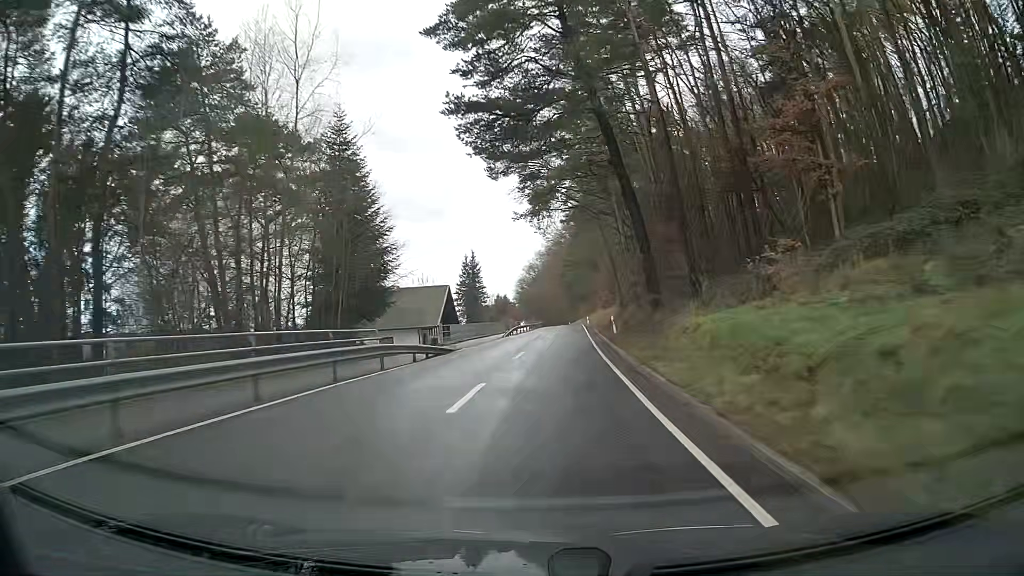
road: secondary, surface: asphalt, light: Day
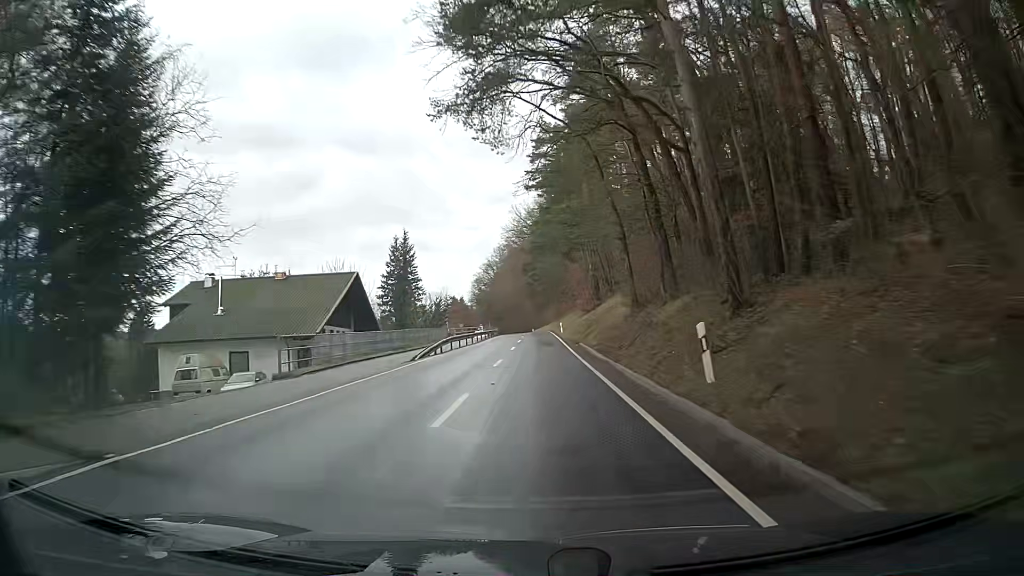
(+0.7, +24.9) m; +3°
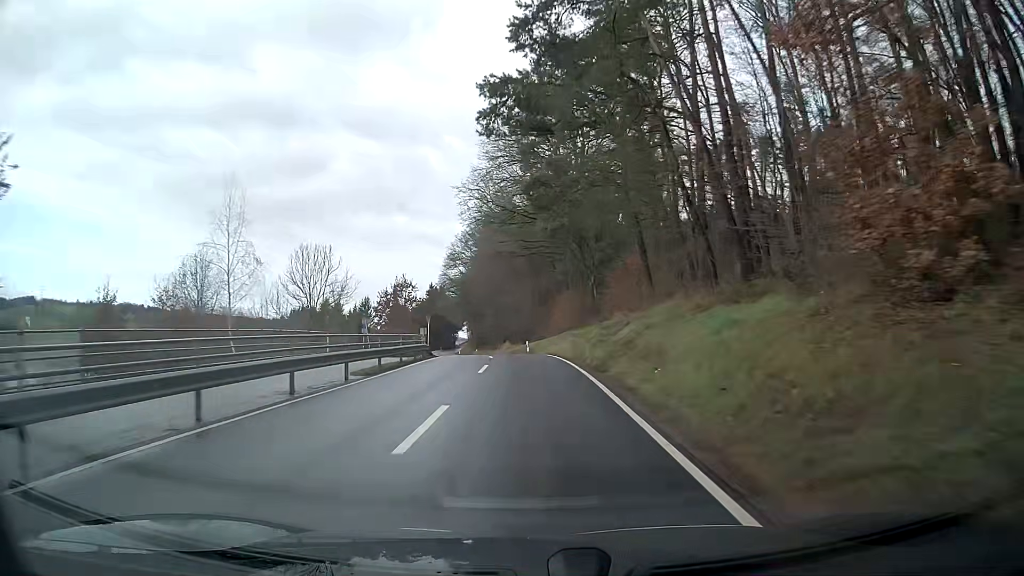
(+0.1, +61.7) m; -1°
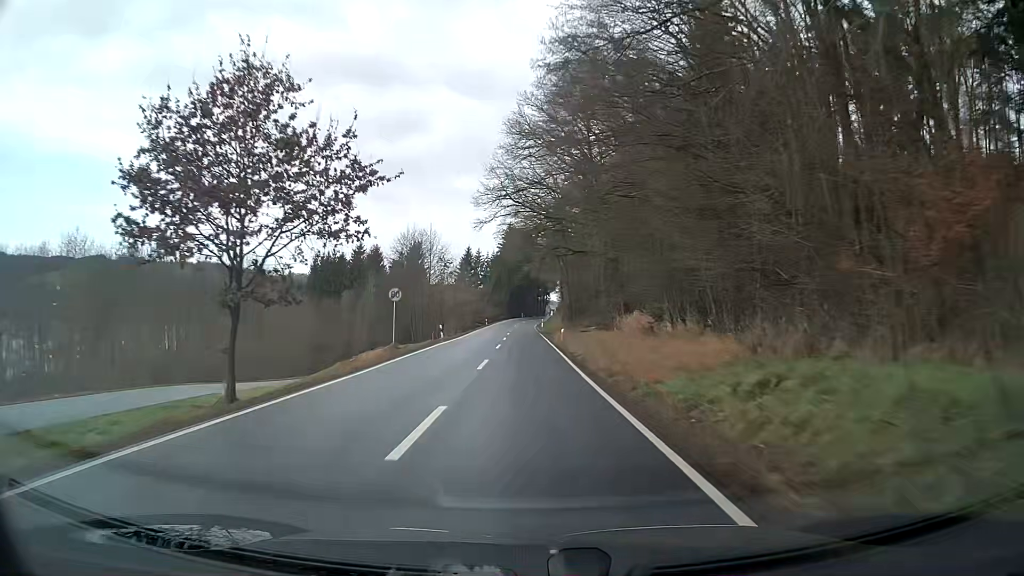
(-4.1, +60.5) m; -8°
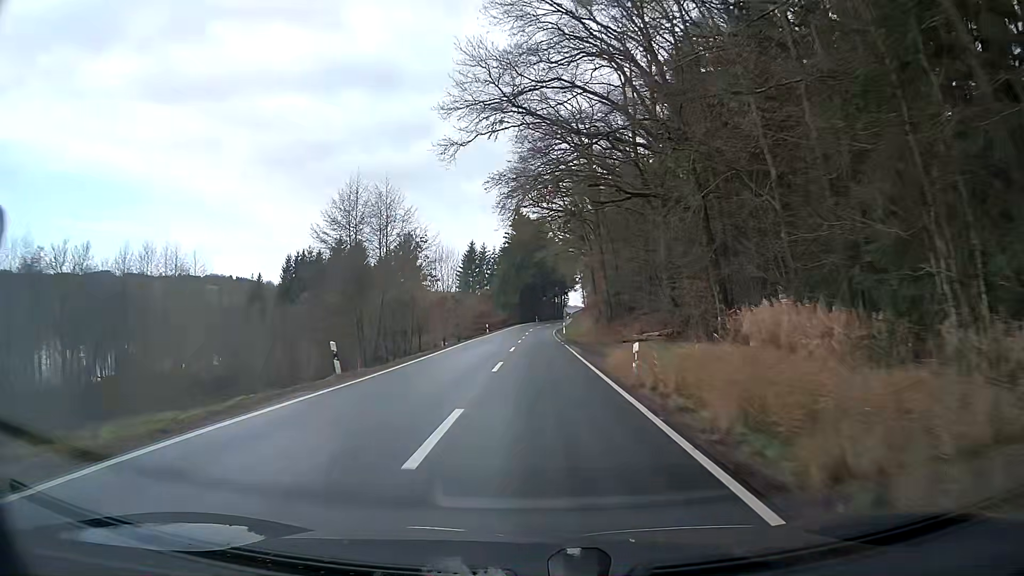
(-0.3, +24.5) m; -1°
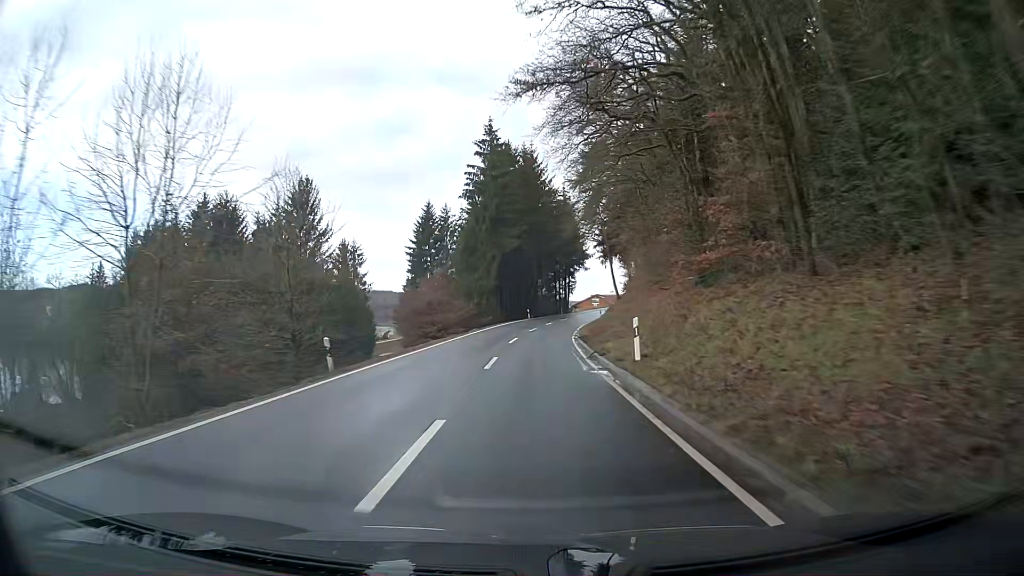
(+0.1, +49.4) m; +1°
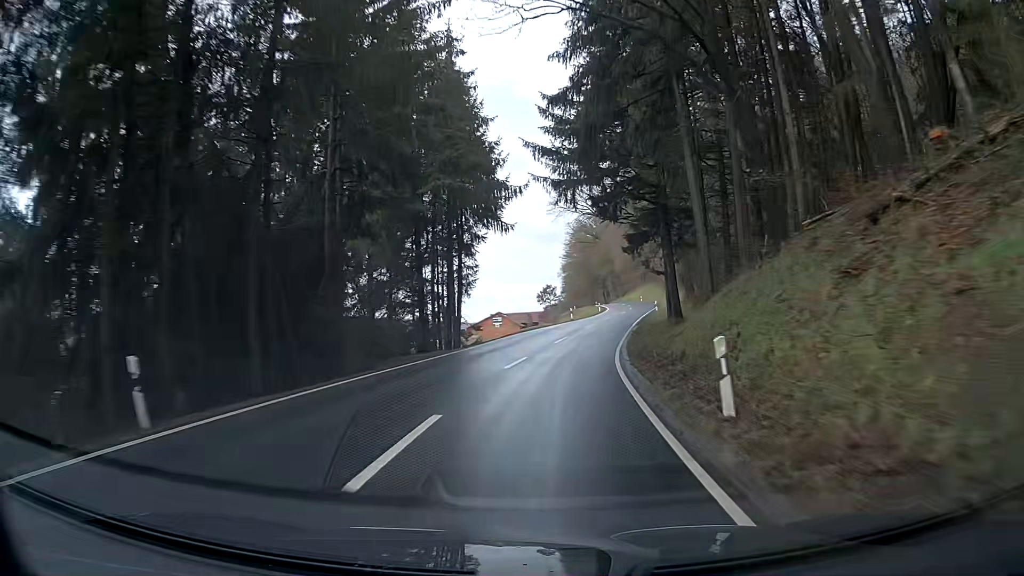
(+3.8, +59.0) m; +9°
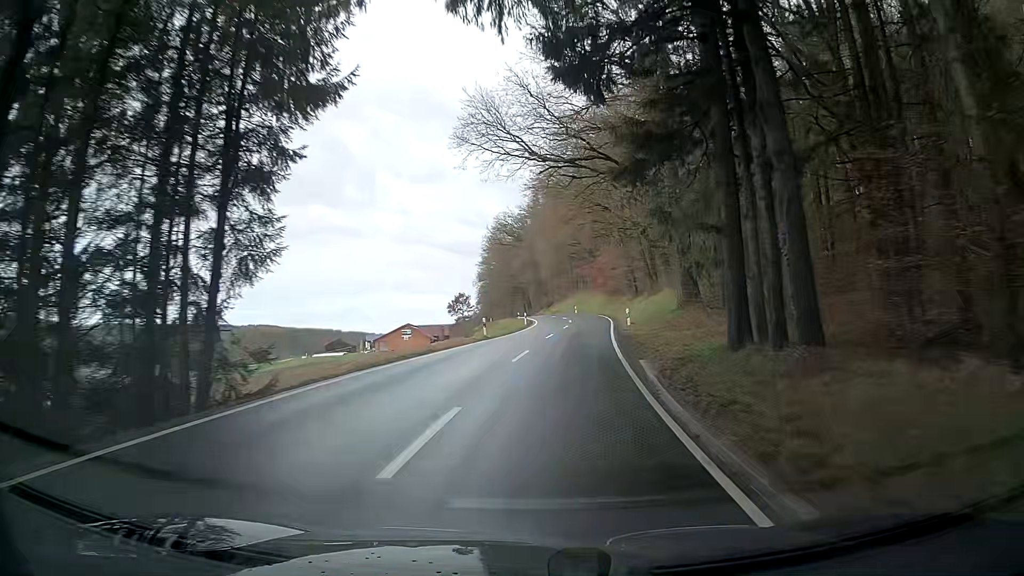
(+0.8, +23.3) m; +7°
